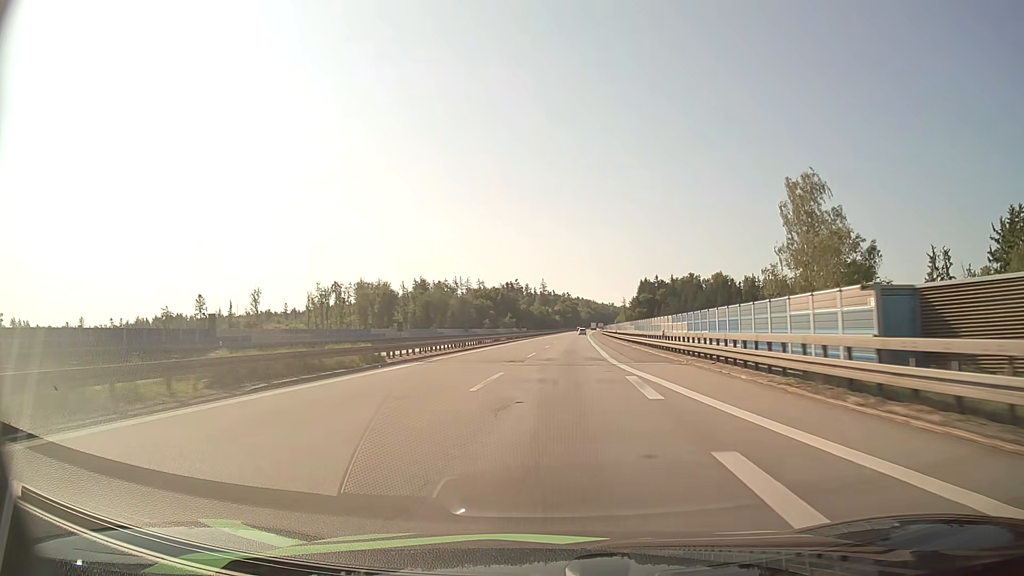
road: motorway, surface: asphalt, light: Day
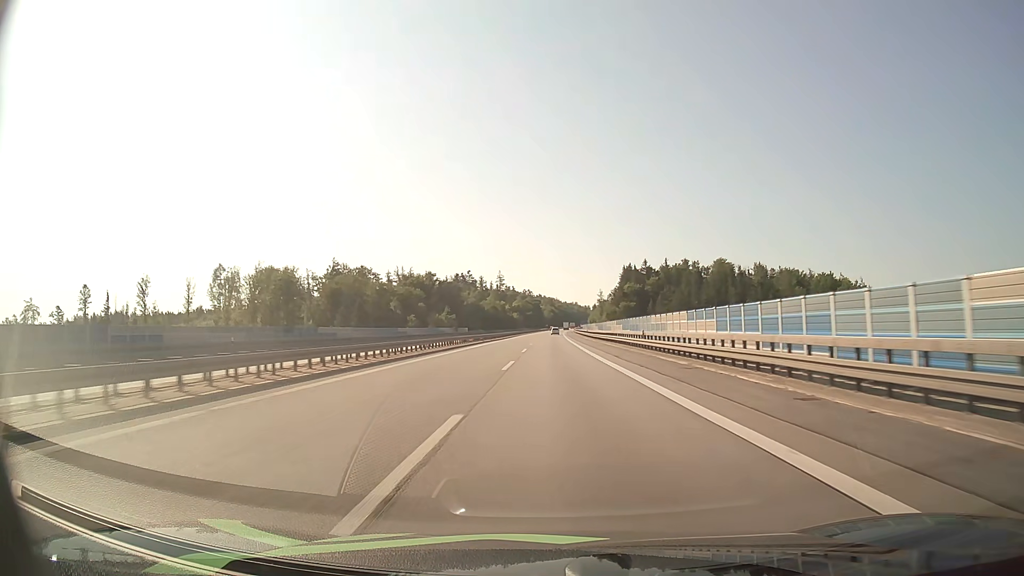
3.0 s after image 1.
(+2.5, +82.3) m; +3°
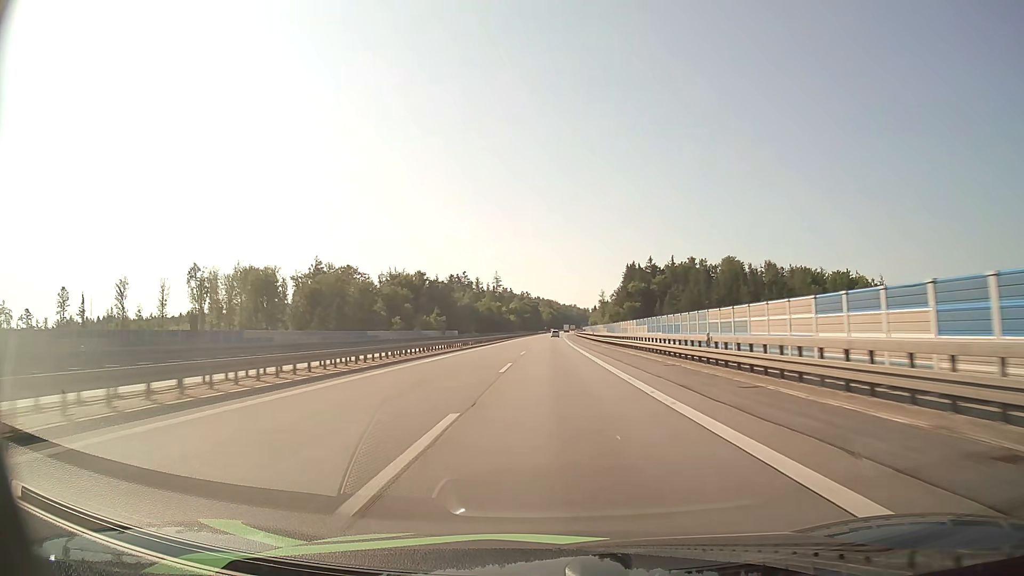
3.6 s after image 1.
(0.0, +17.2) m; 0°
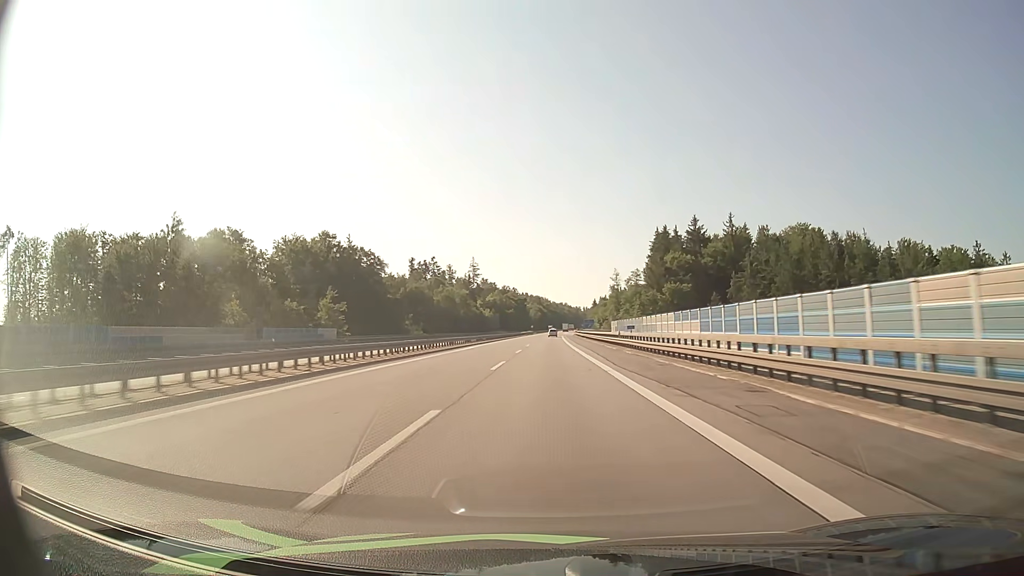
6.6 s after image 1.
(+0.4, +89.1) m; +1°
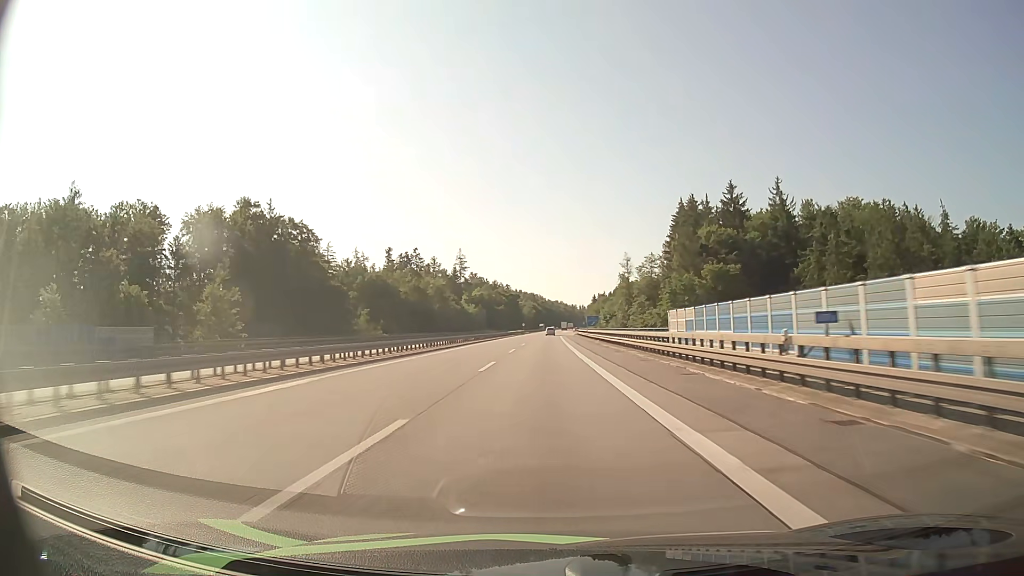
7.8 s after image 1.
(+0.2, +36.6) m; 0°
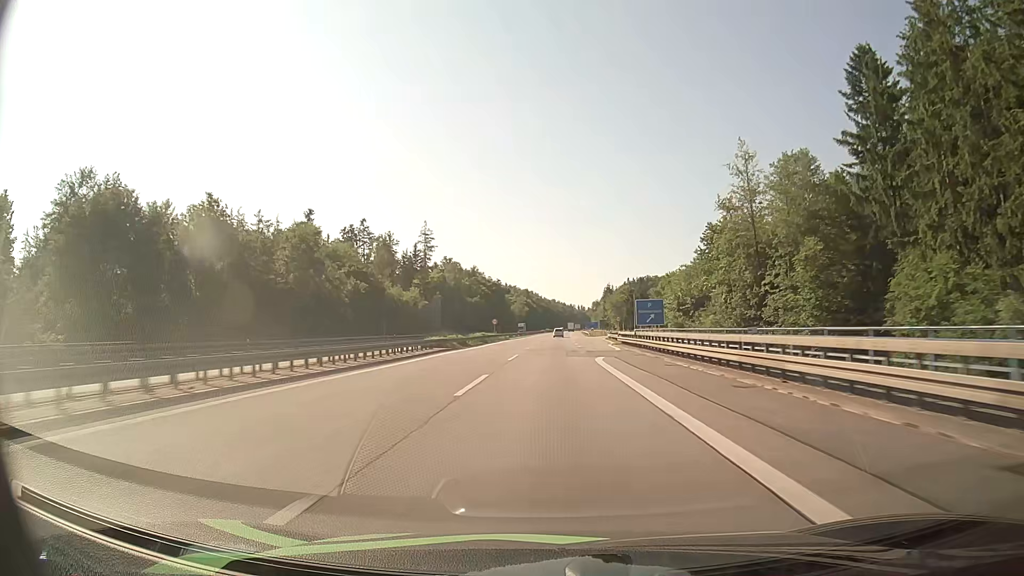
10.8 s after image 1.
(-0.2, +92.8) m; 0°
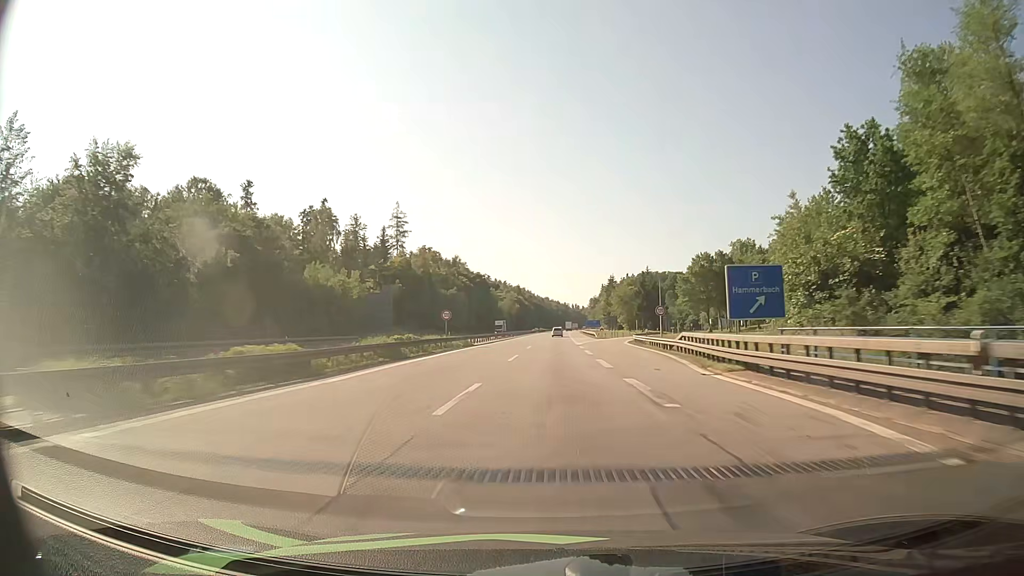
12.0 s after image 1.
(+0.2, +37.5) m; +1°
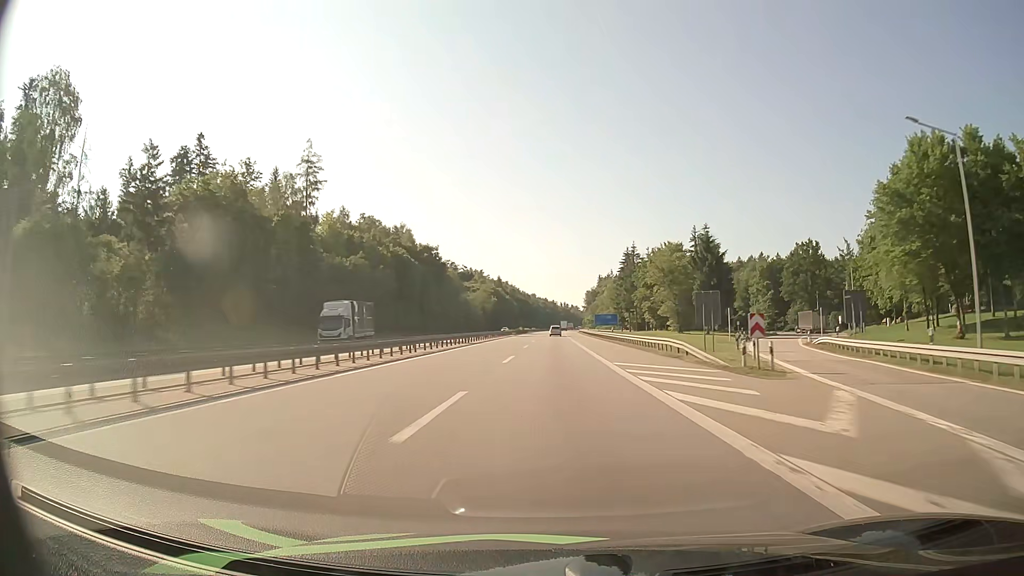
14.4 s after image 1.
(+0.7, +75.0) m; +1°
(0, +10) (0, +20) (0, +30) (0, +40) (0, +50) (0, +60) (0, +70) (+1, +80) (+1, +90) (+1, +100) m
